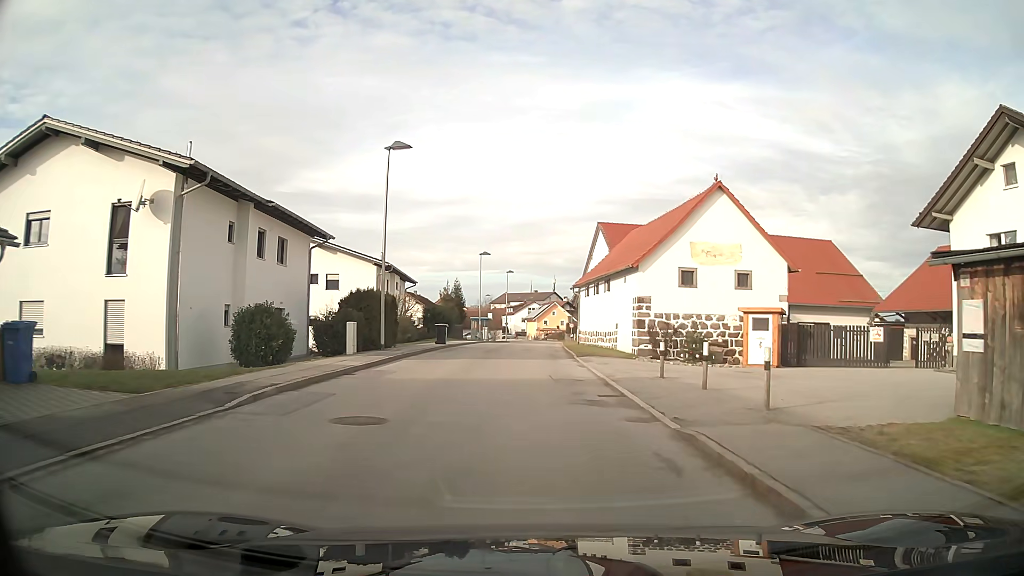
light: Day
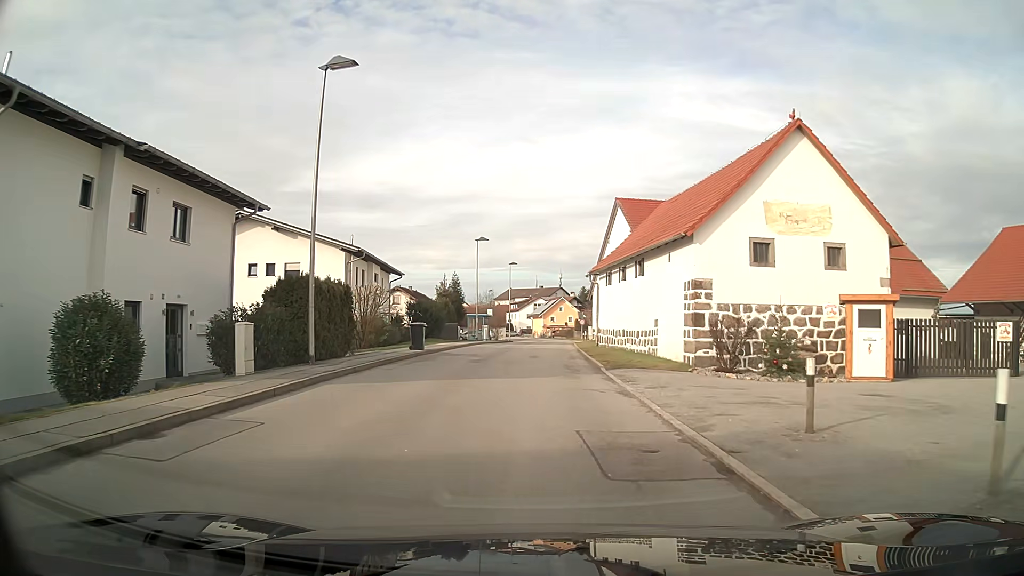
(0.0, +9.1) m; 0°
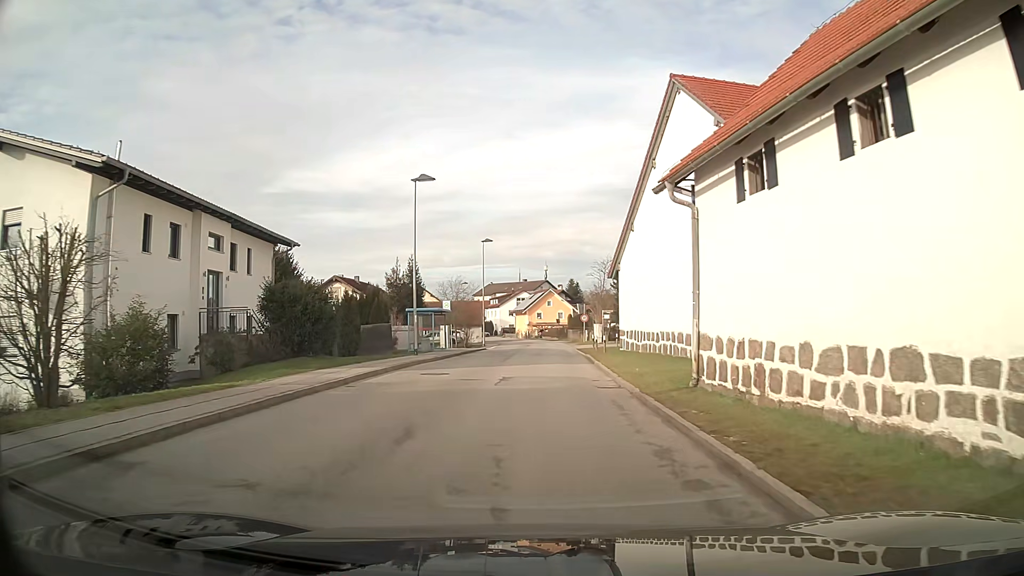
(+0.1, +22.5) m; +1°
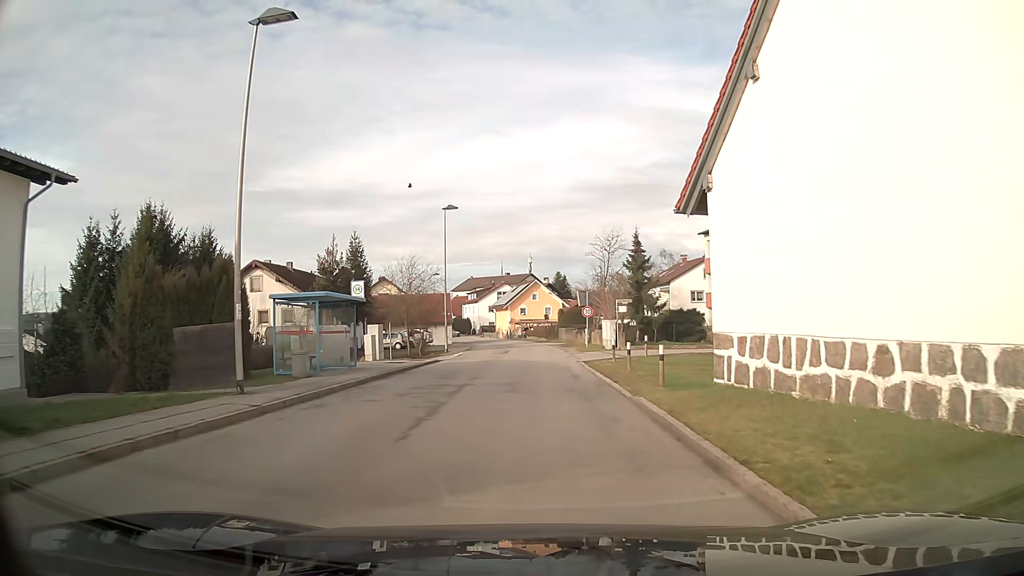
(+0.2, +17.2) m; +1°
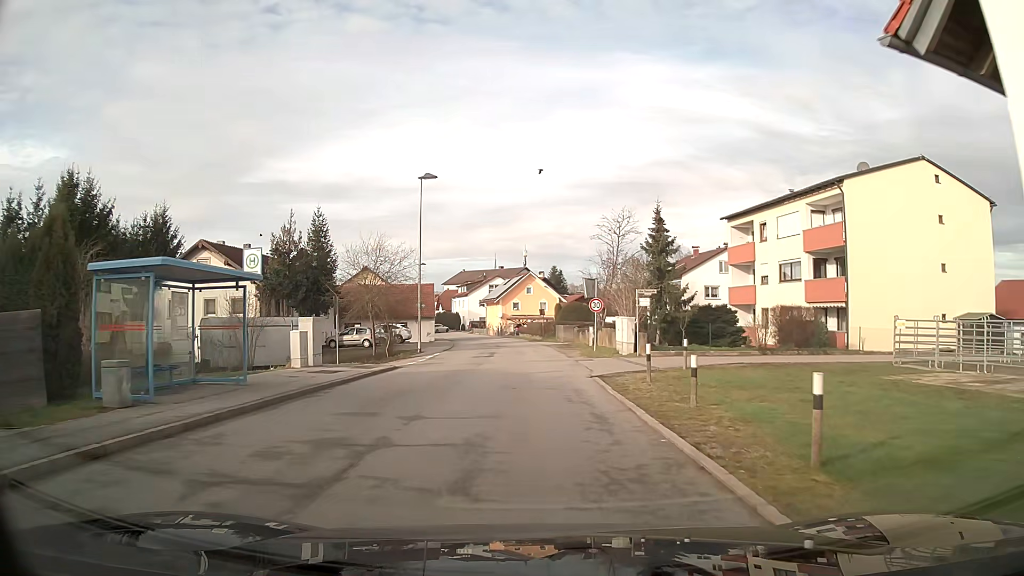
(0.0, +8.5) m; +1°
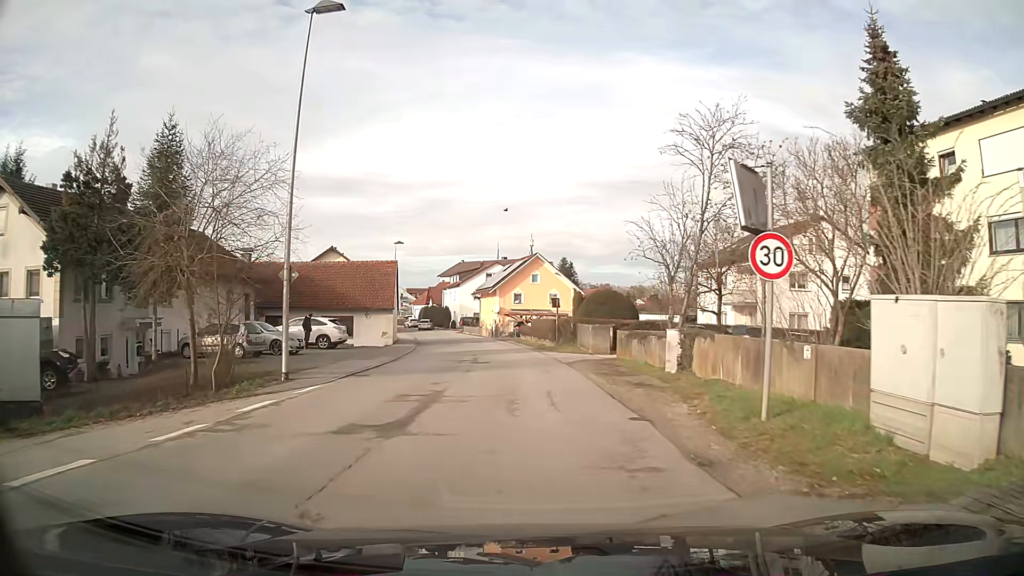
(-0.2, +21.5) m; -1°
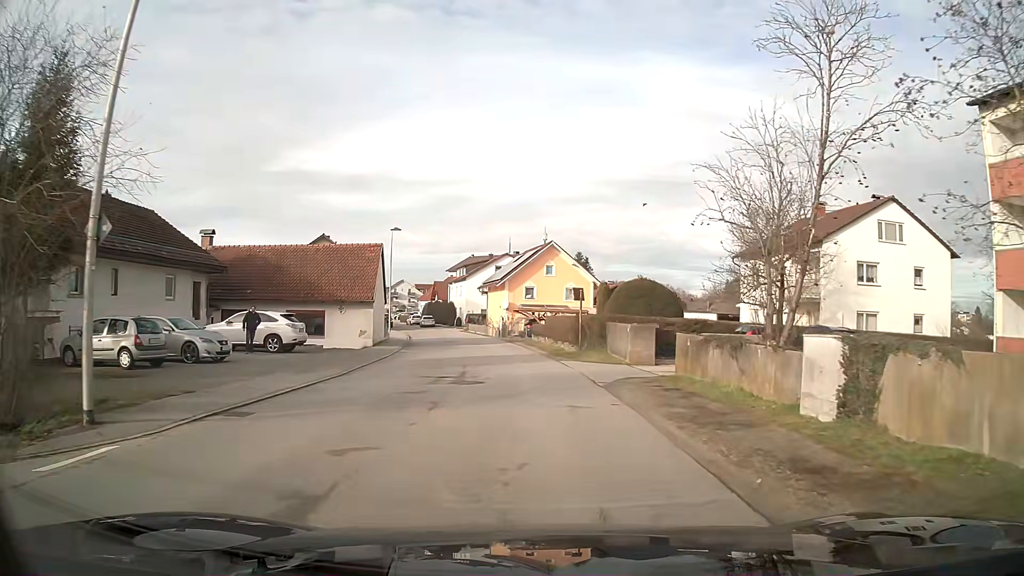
(-0.1, +8.6) m; -1°
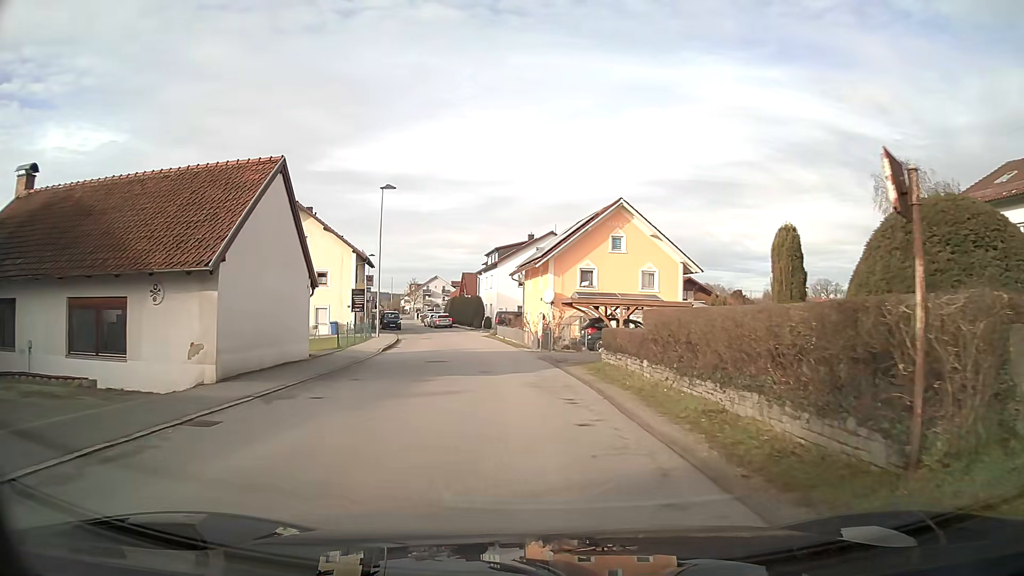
(-0.7, +21.5) m; -4°
(0, +10) (-1, +20) (-2, +30) (-3, +40) (-5, +50) (-8, +59) (-11, +69) (-14, +78) (-16, +88) (-18, +98) m
